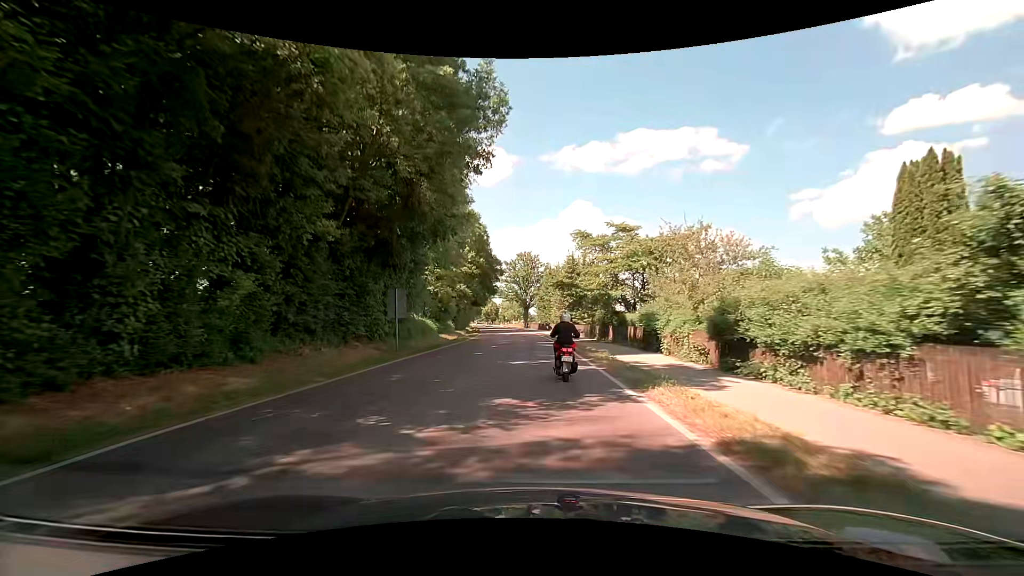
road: secondary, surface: asphalt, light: Day
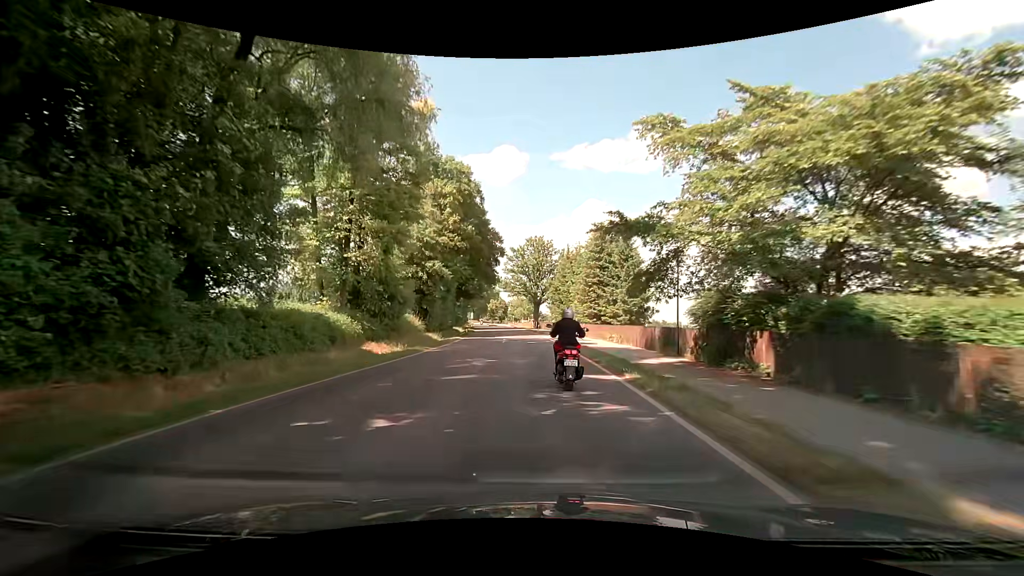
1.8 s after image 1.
(-0.1, +23.8) m; -1°
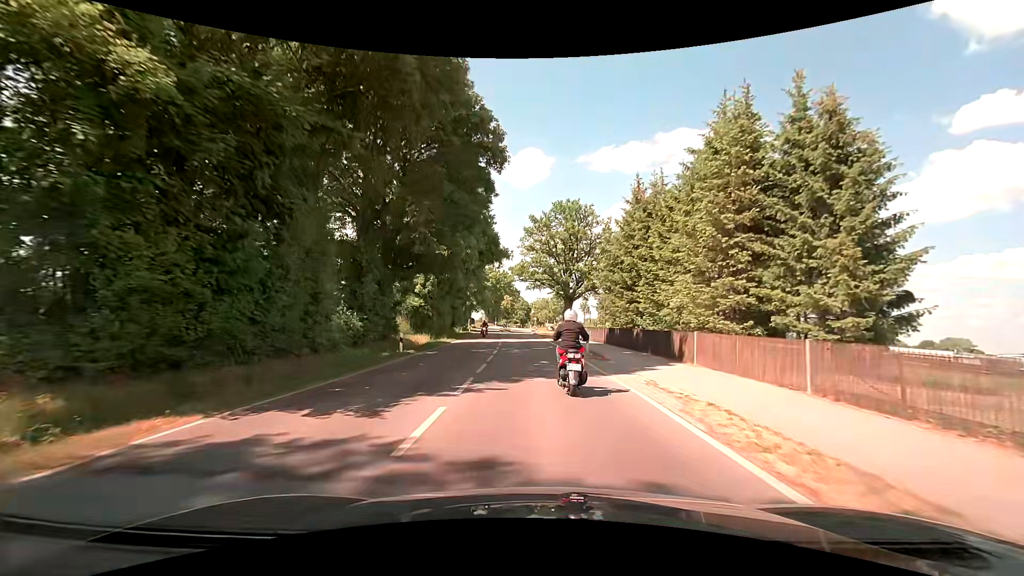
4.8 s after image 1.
(-0.9, +37.0) m; -3°
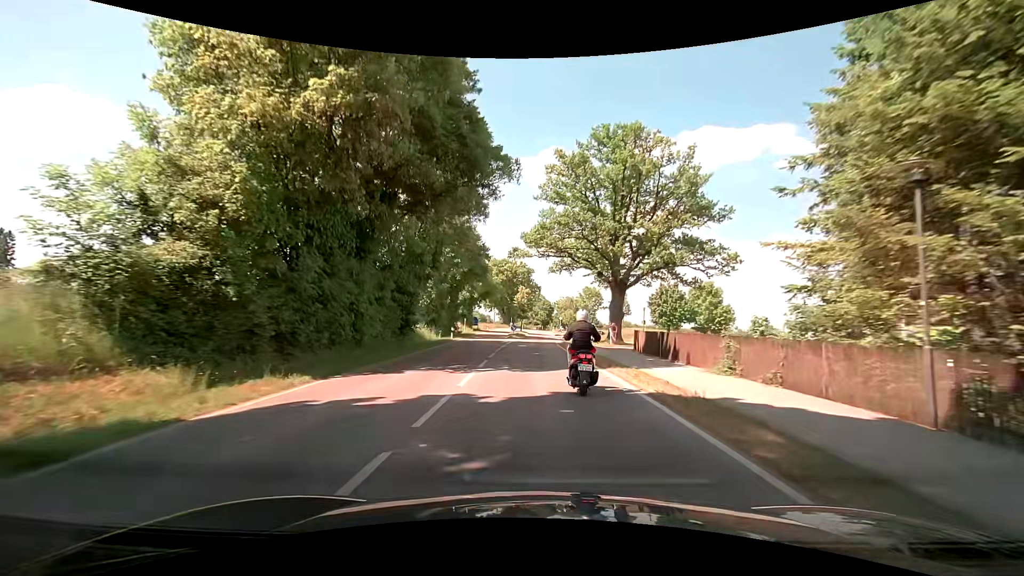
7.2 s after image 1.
(-0.5, +29.8) m; -2°
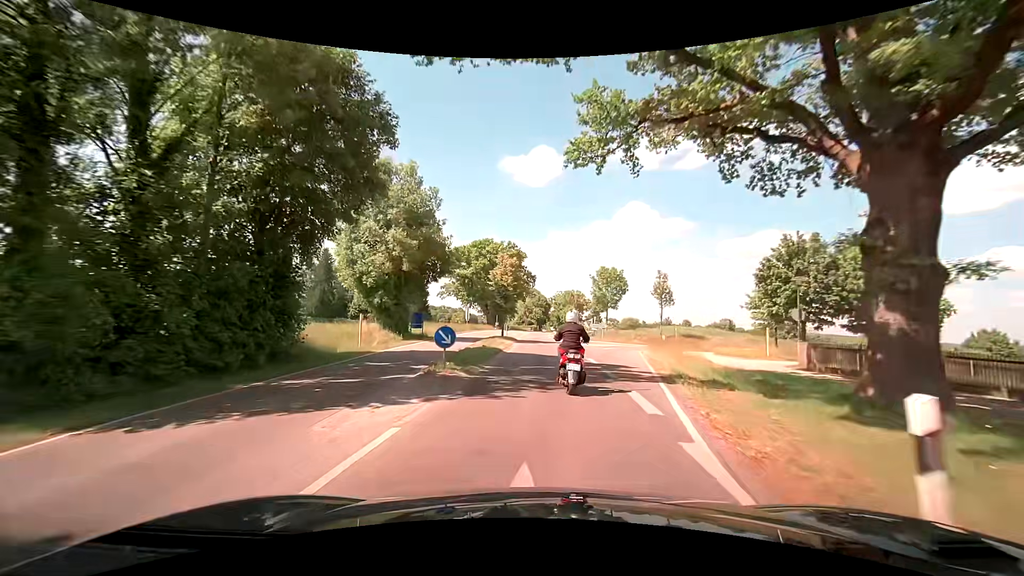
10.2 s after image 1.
(-0.3, +37.4) m; 0°
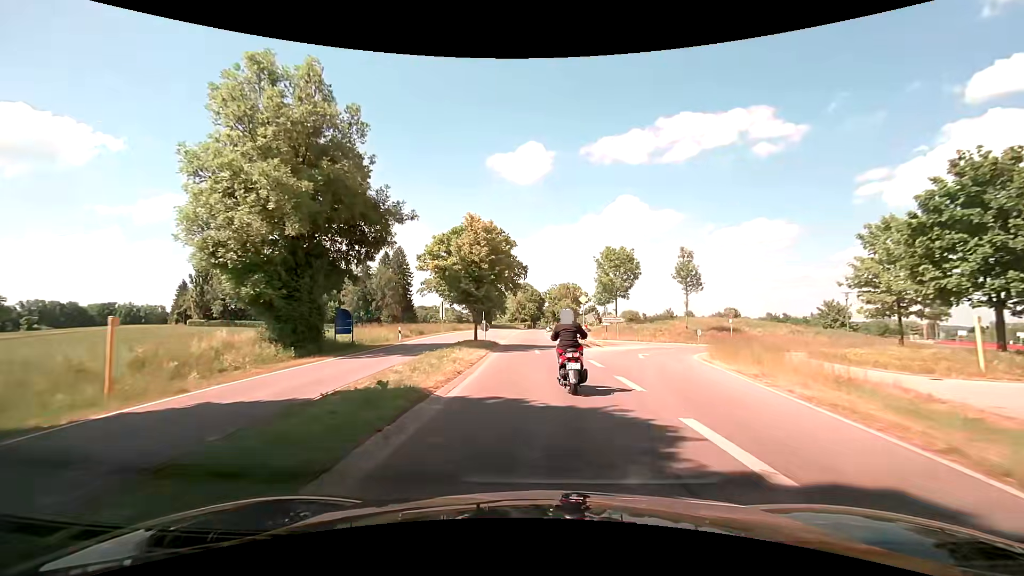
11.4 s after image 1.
(+0.2, +15.5) m; +1°
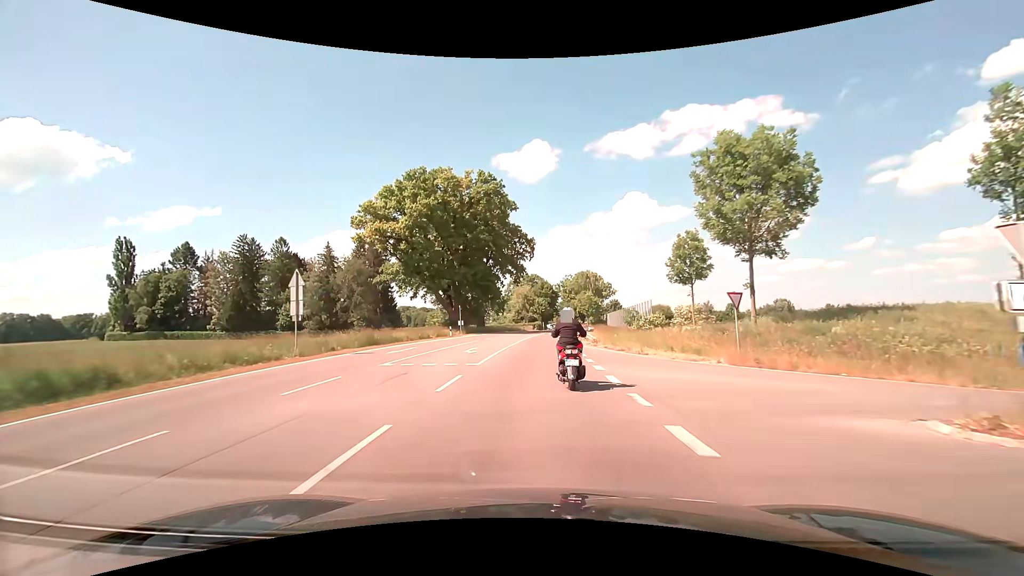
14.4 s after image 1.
(-0.5, +38.1) m; -1°
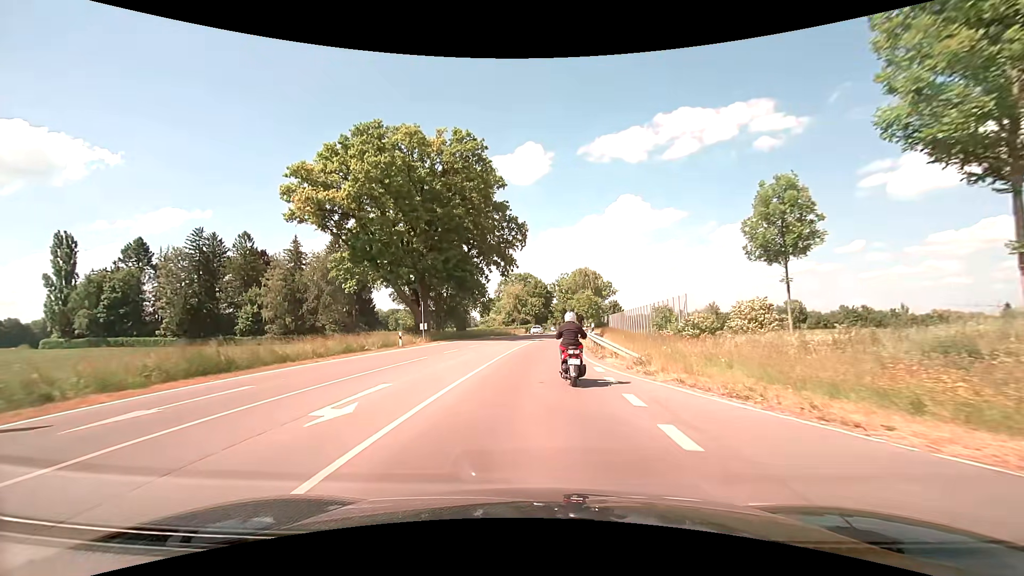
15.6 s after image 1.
(+0.1, +15.0) m; +1°
(0, +10) (0, +20) (+1, +30) (+1, +40) (+2, +50) (+3, +60) (+4, +70) (+5, +80) (+6, +90) (+7, +100) m
